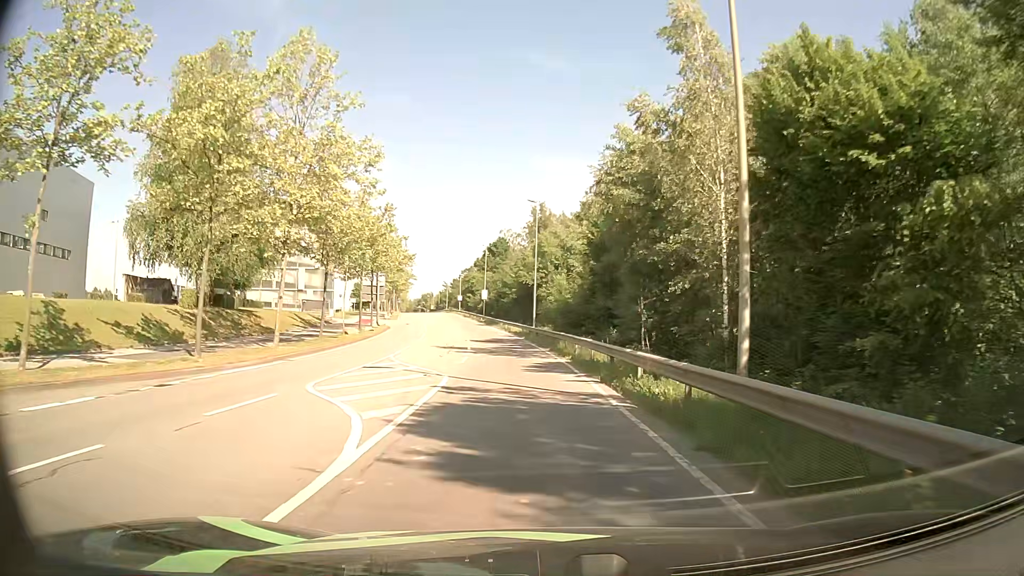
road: secondary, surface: asphalt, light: Day
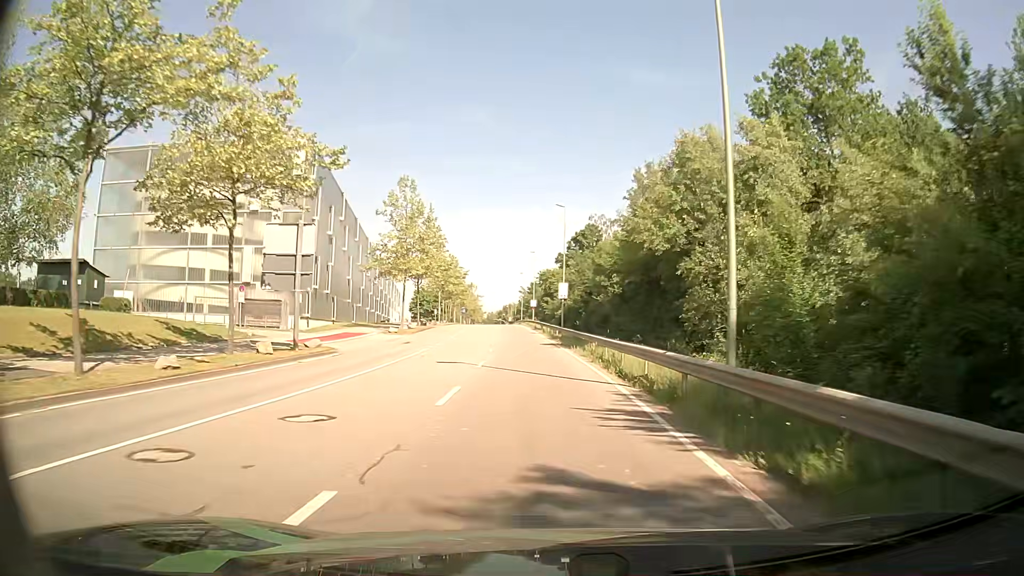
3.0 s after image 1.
(-2.1, +38.3) m; -7°
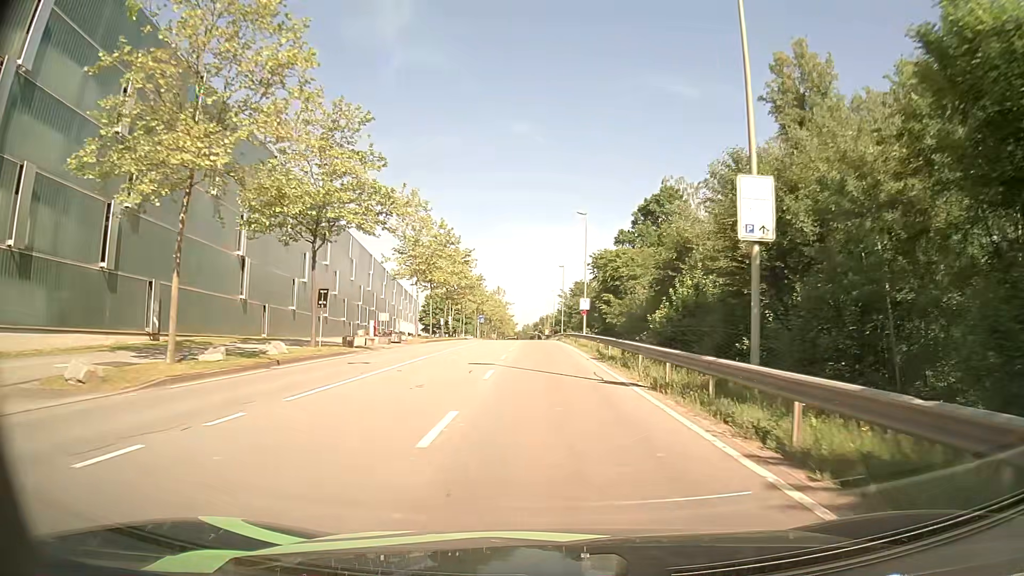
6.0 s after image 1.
(-2.0, +40.3) m; -4°
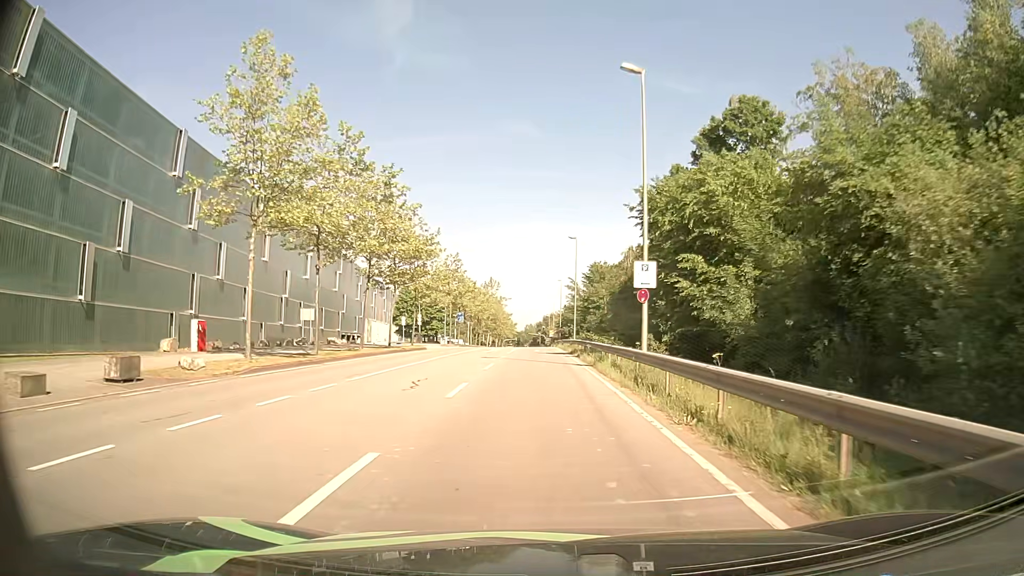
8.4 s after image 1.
(0.0, +30.2) m; 0°
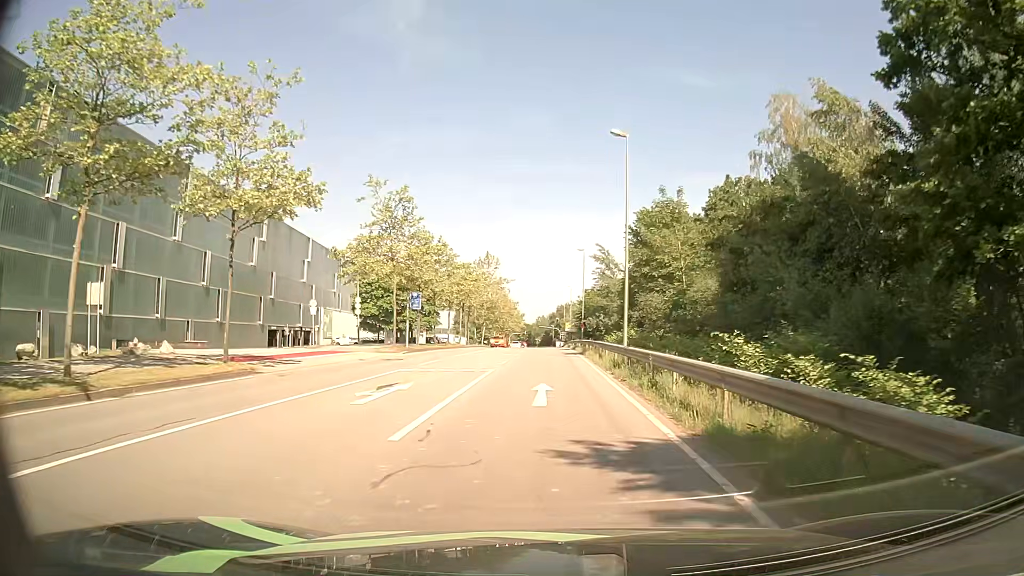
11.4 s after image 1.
(-0.3, +32.0) m; -1°
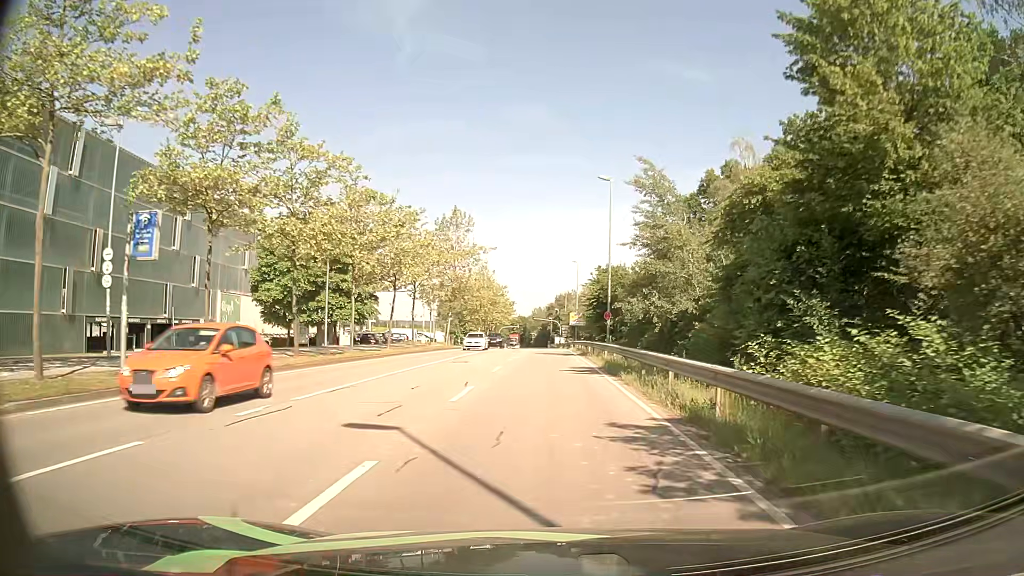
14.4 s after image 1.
(+0.2, +31.5) m; 0°
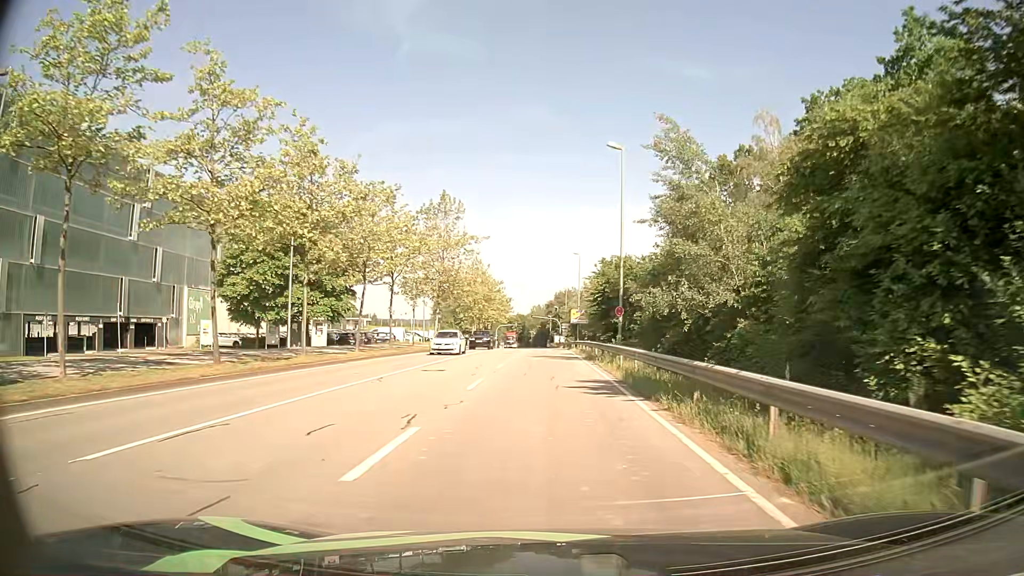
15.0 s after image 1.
(0.0, +6.7) m; 0°
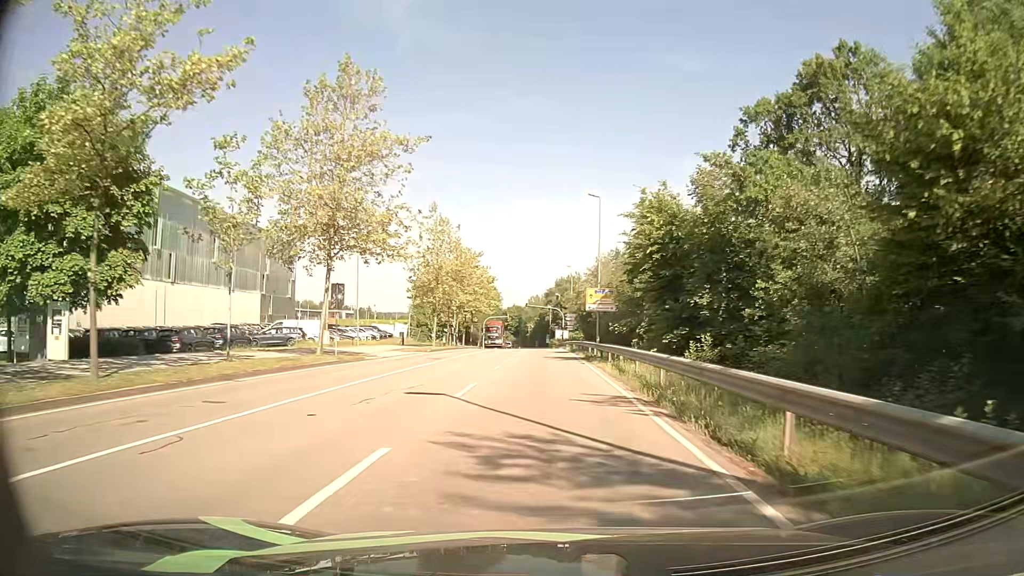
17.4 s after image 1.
(0.0, +28.9) m; +1°
(0, +10) (0, +20) (0, +30) (-1, +40) (-1, +50) (-1, +60) (-1, +70) (-2, +80) (-2, +90) (-2, +100) m
